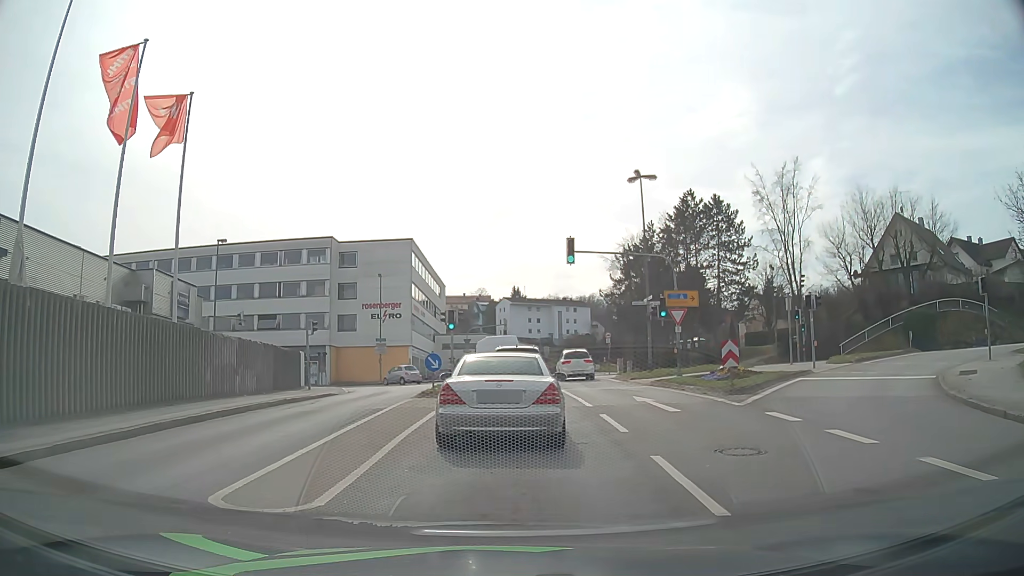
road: tertiary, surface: asphalt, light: Day
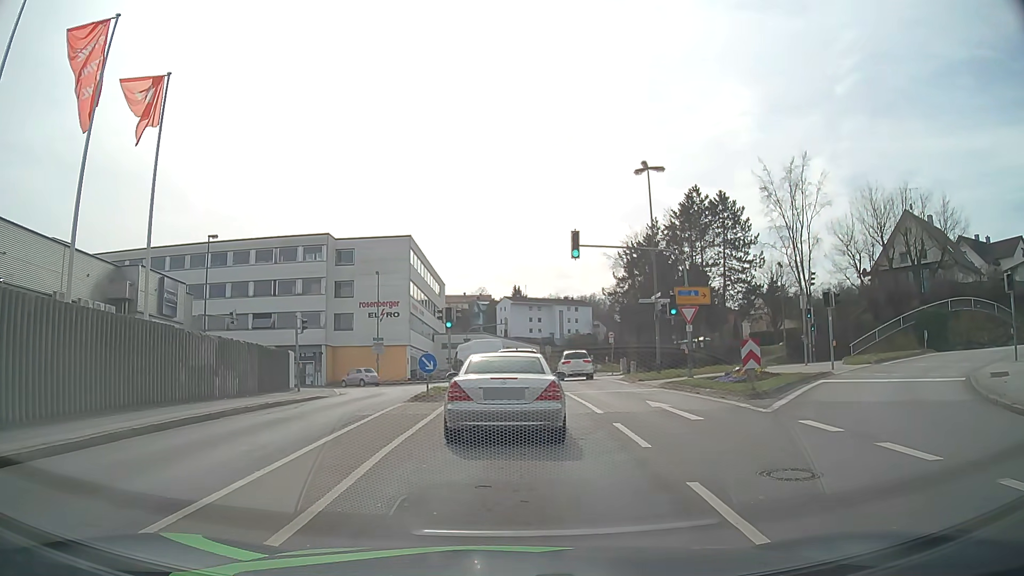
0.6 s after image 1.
(0.0, +1.8) m; +1°
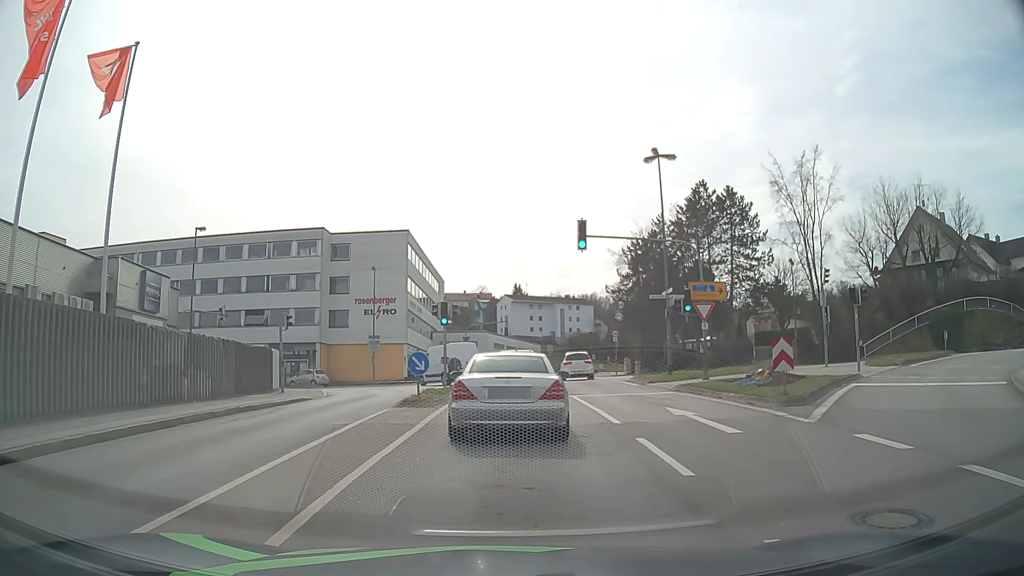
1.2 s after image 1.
(0.0, +2.2) m; 0°
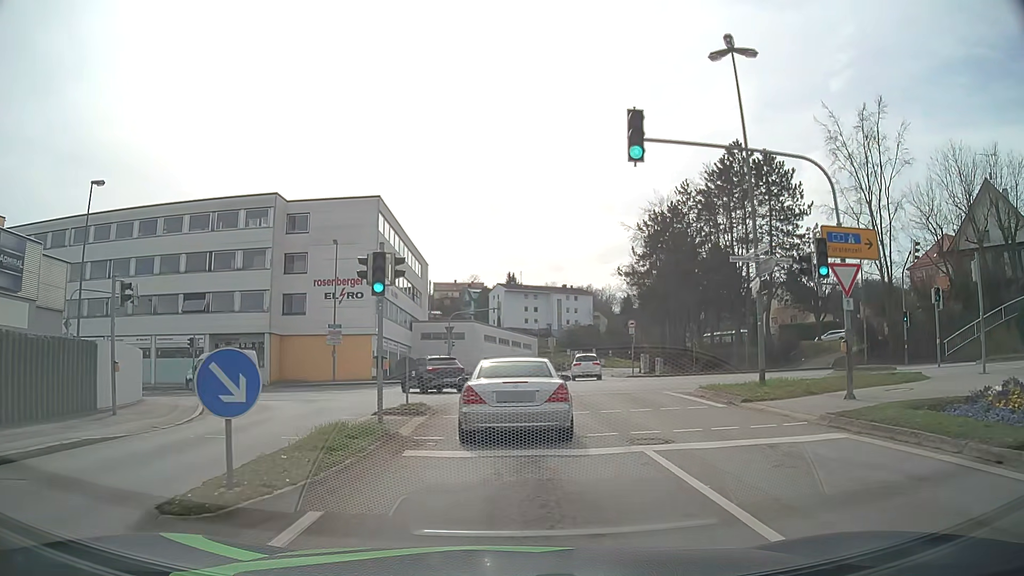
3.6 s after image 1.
(0.0, +12.0) m; +1°
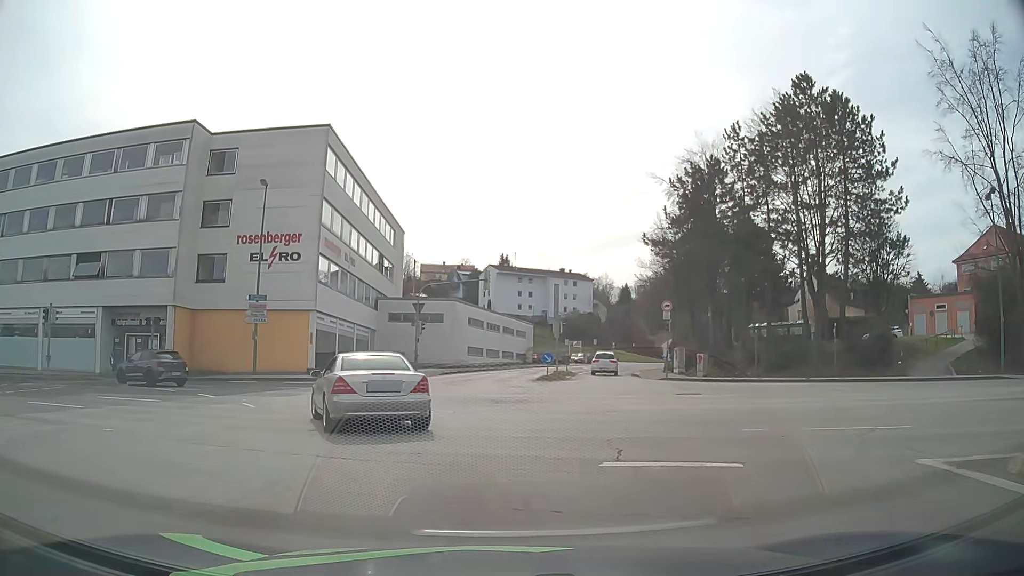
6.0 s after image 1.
(-0.1, +14.2) m; 0°
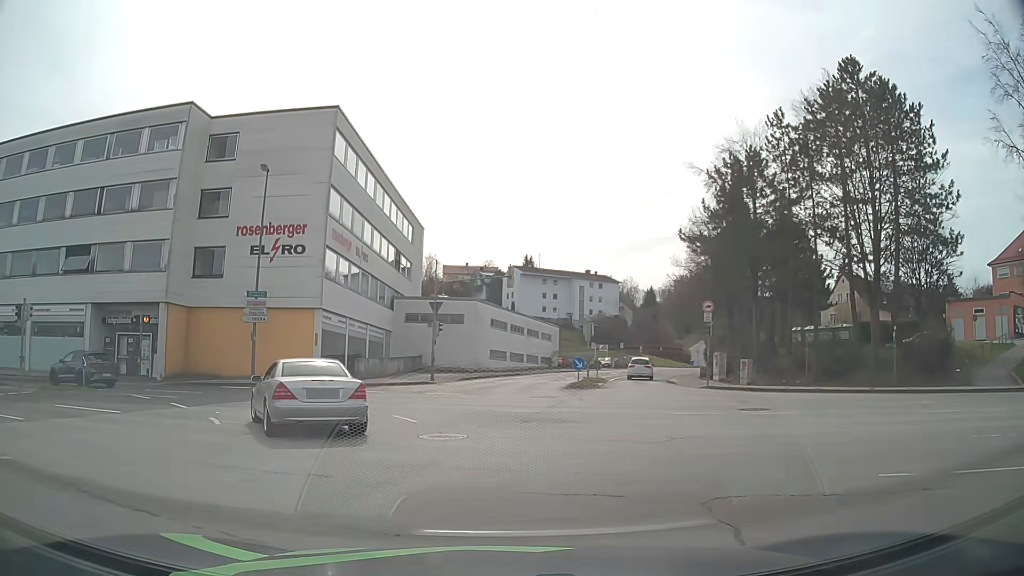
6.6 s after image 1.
(-0.1, +3.5) m; -2°
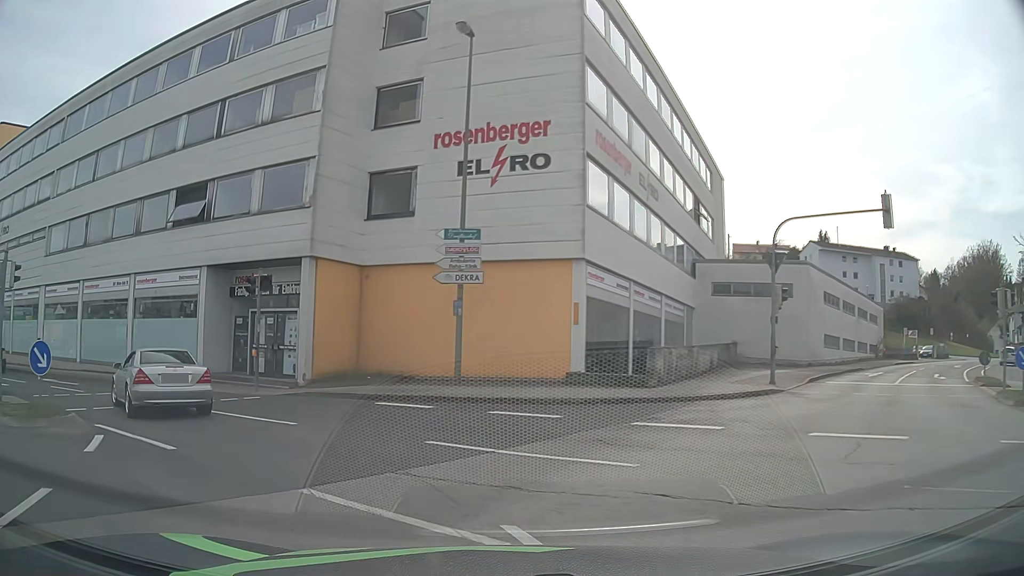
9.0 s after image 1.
(-2.6, +14.3) m; -24°
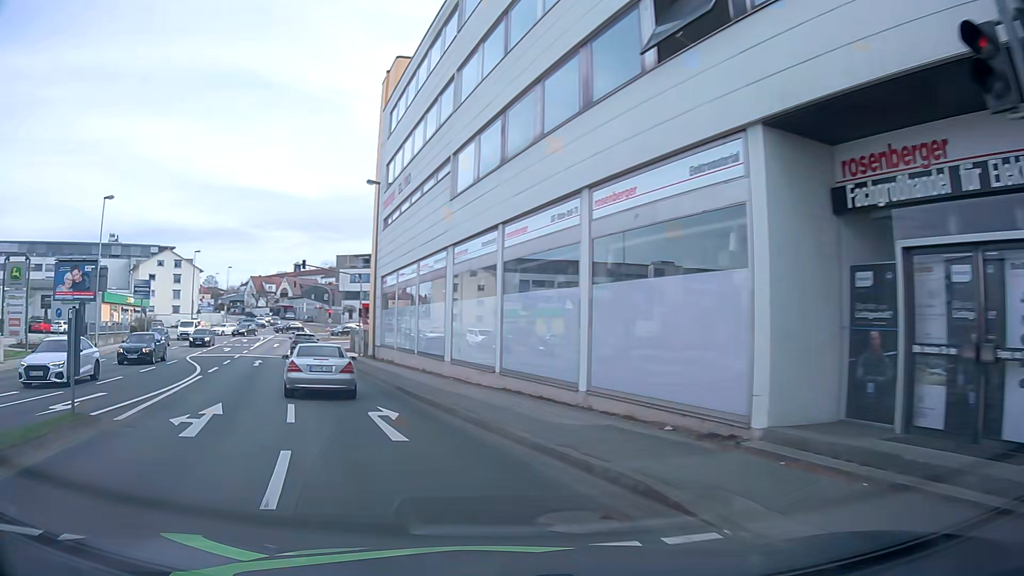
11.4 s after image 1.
(-6.0, +14.9) m; -46°
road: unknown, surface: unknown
(-2, +10) (-5, +19) (-8, +29) (-12, +38) (-15, +48) (-17, +57) (-18, +67) (-16, +77) (-13, +87) (-10, +96) m
